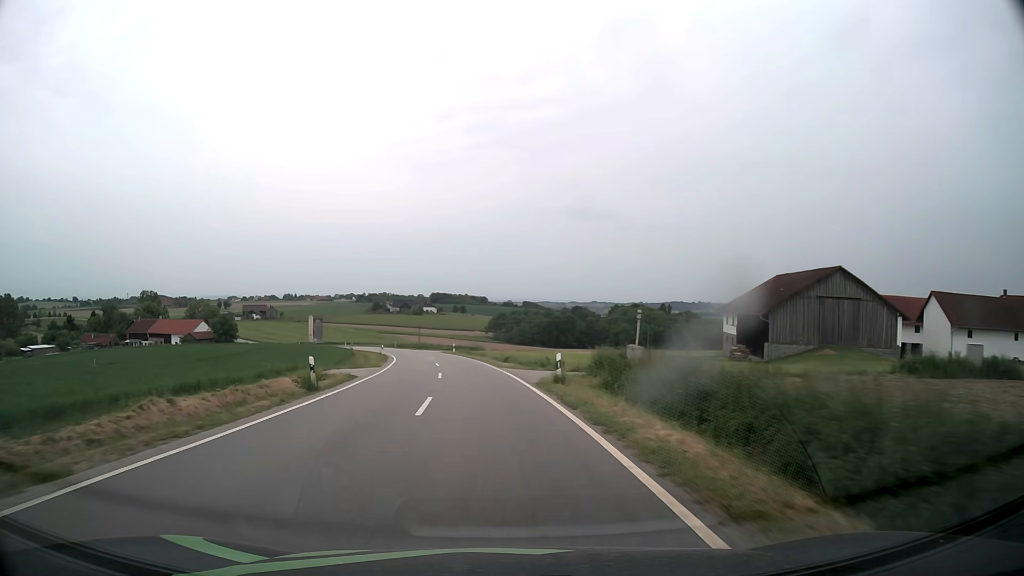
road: tertiary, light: Day
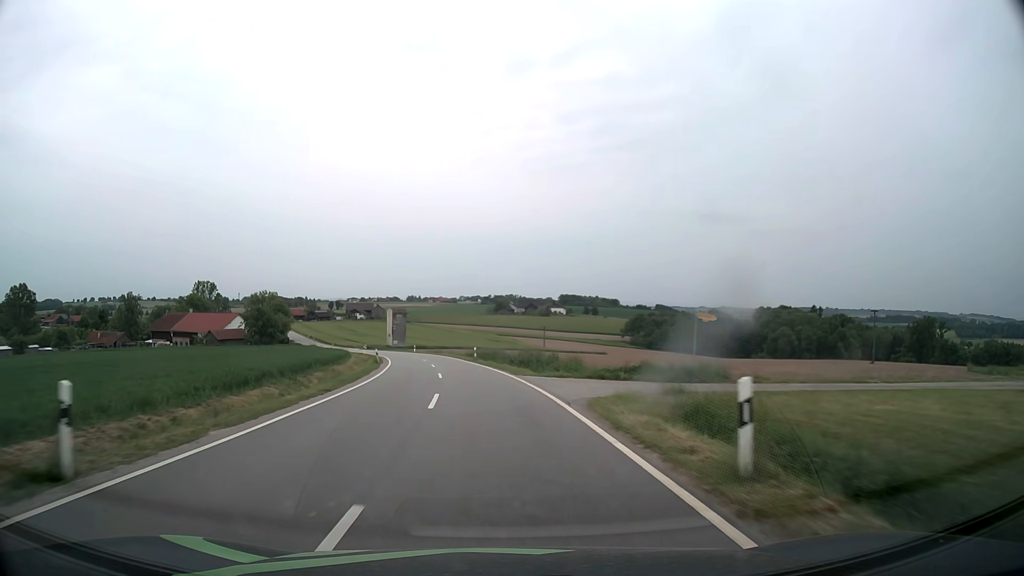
(-6.1, +59.0) m; -11°
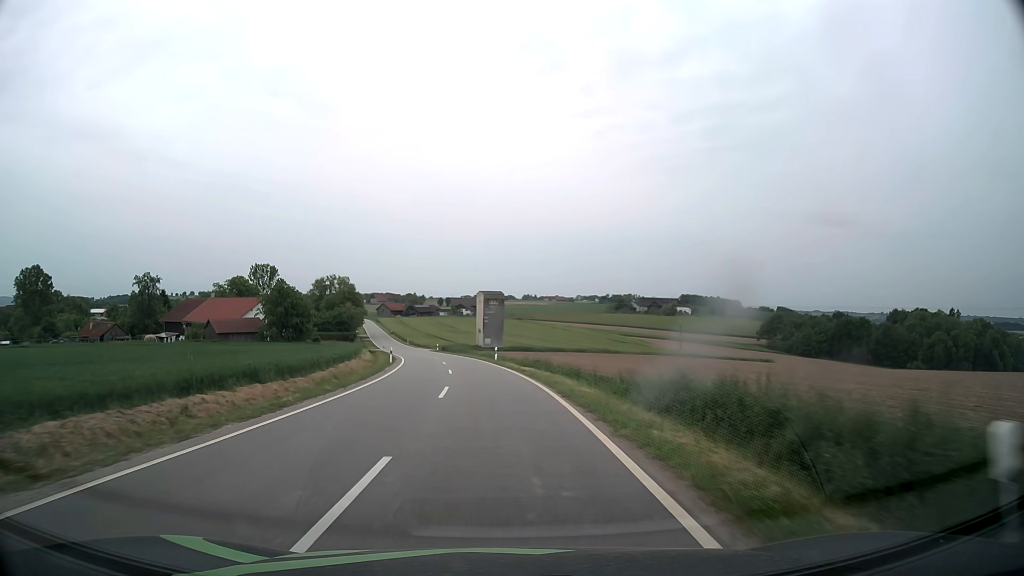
(-3.8, +46.3) m; -10°
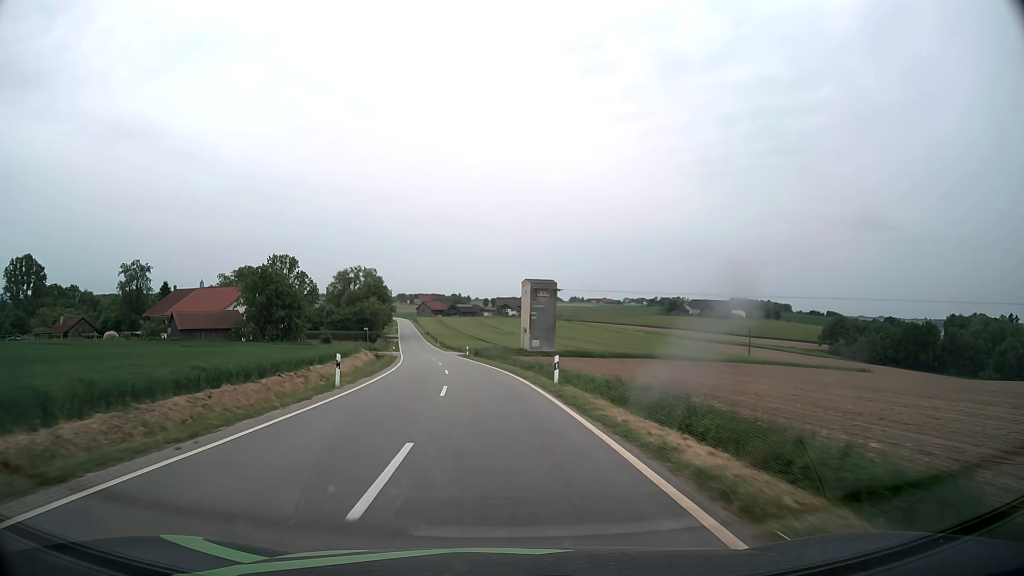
(-0.7, +23.2) m; -3°
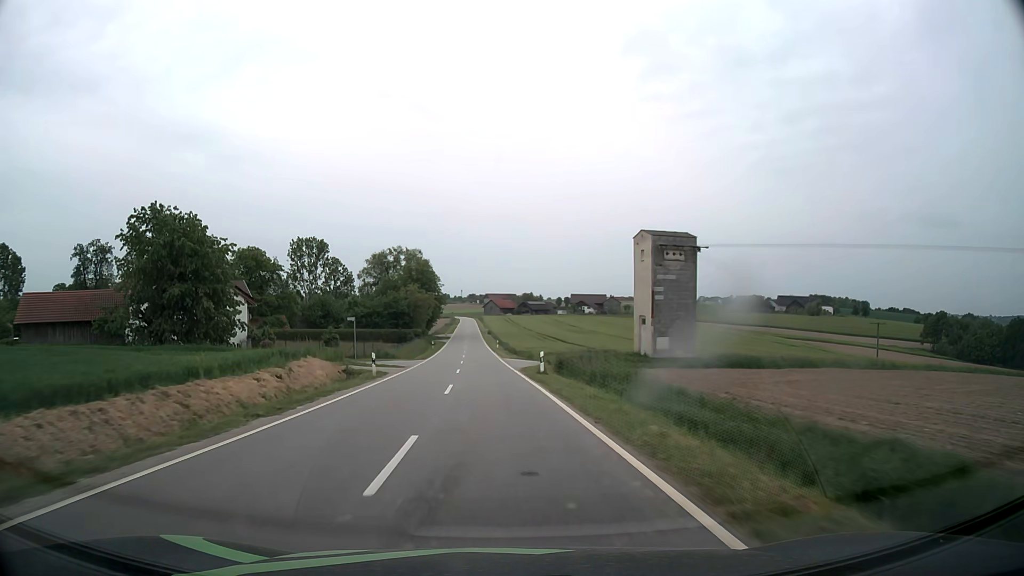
(-2.3, +35.8) m; -7°
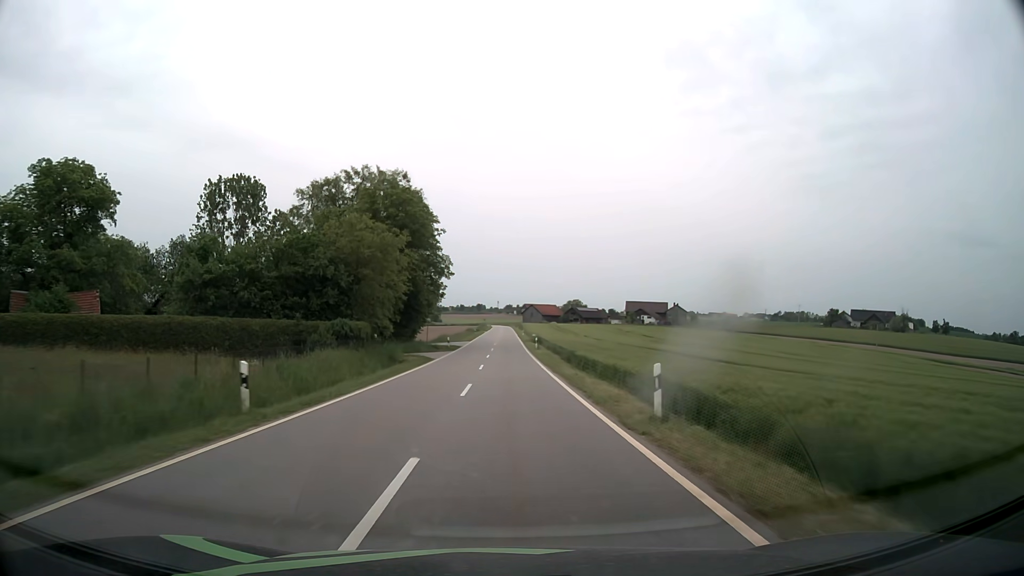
(-2.9, +63.2) m; -3°
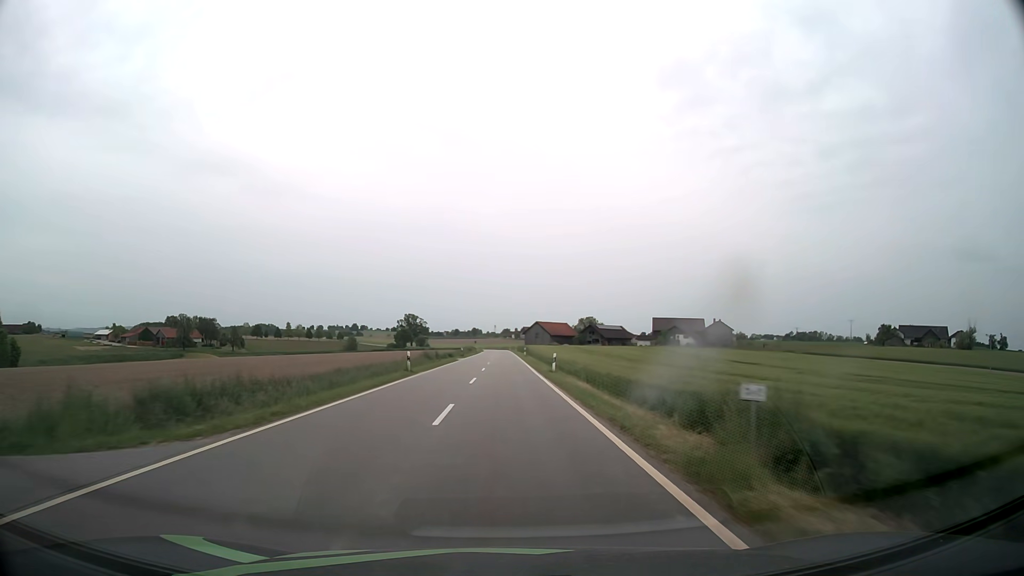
(+0.1, +65.8) m; 0°
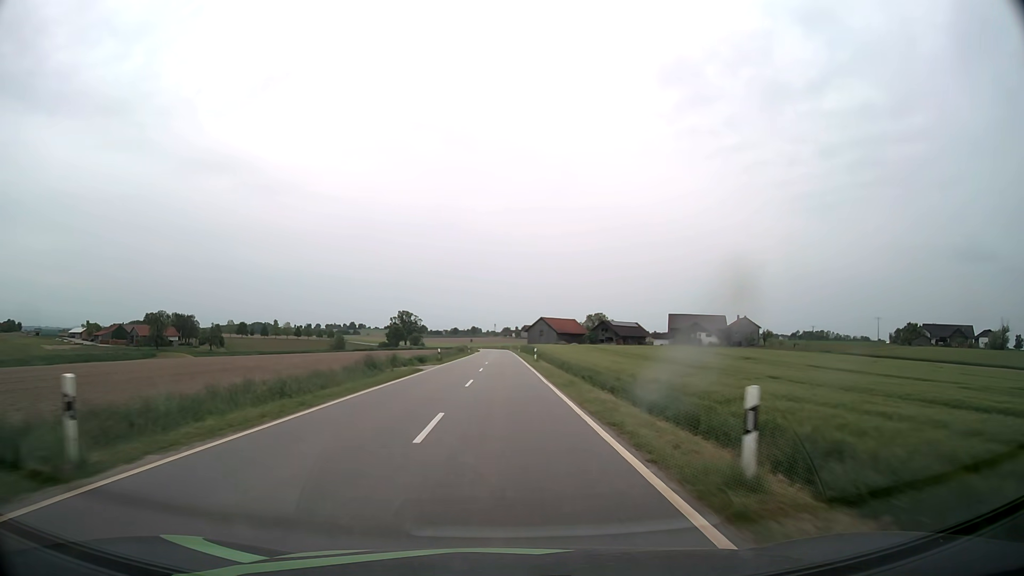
(0.0, +26.4) m; 0°
(0, +10) (0, +20) (0, +30) (0, +40) (0, +50) (0, +60) (0, +70) (0, +80) (0, +90) (-1, +100) m
